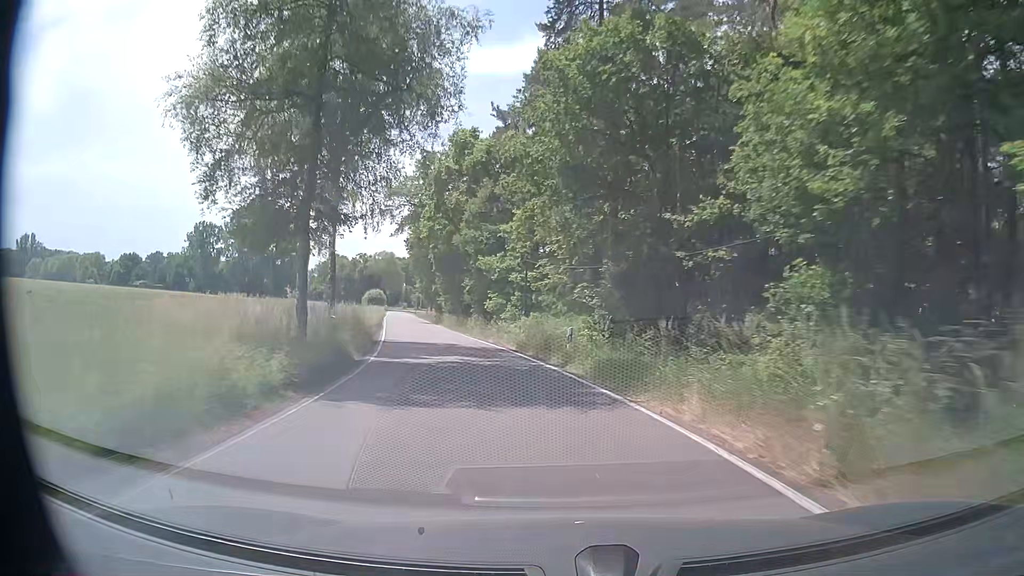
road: secondary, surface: asphalt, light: Day
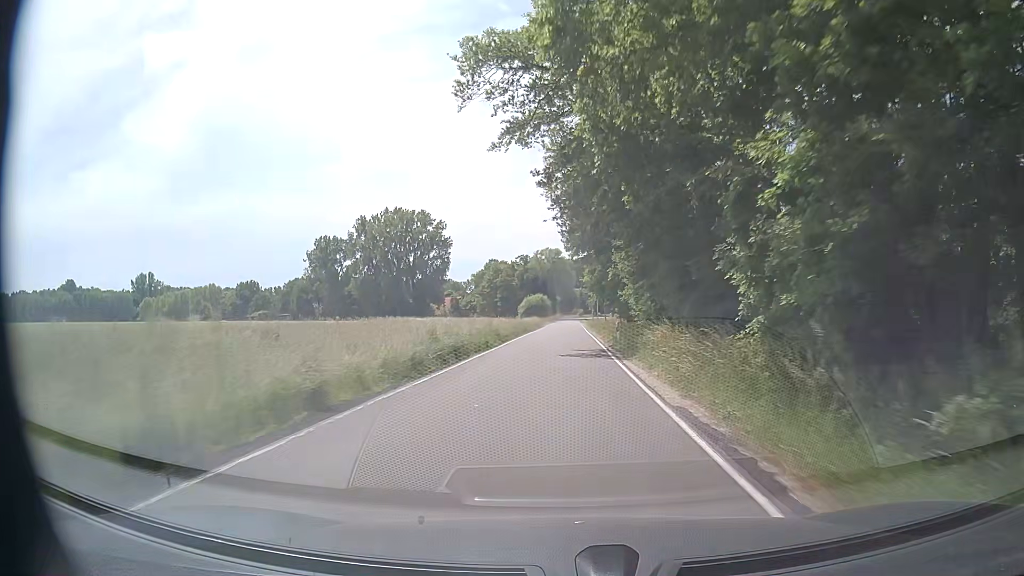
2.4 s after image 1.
(-7.7, +43.4) m; -16°
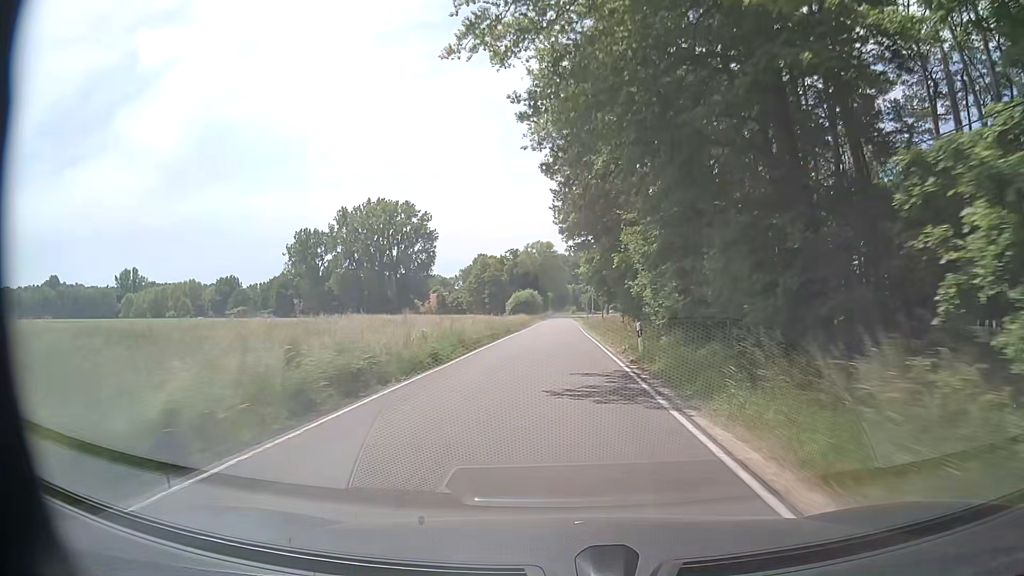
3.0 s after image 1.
(0.0, +11.6) m; +1°
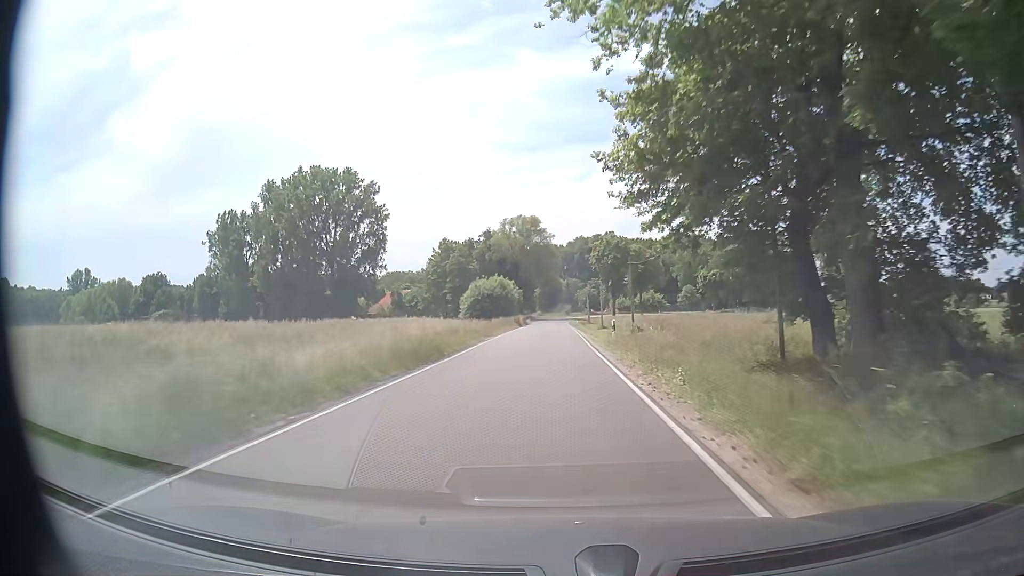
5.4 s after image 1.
(+0.6, +48.4) m; +1°
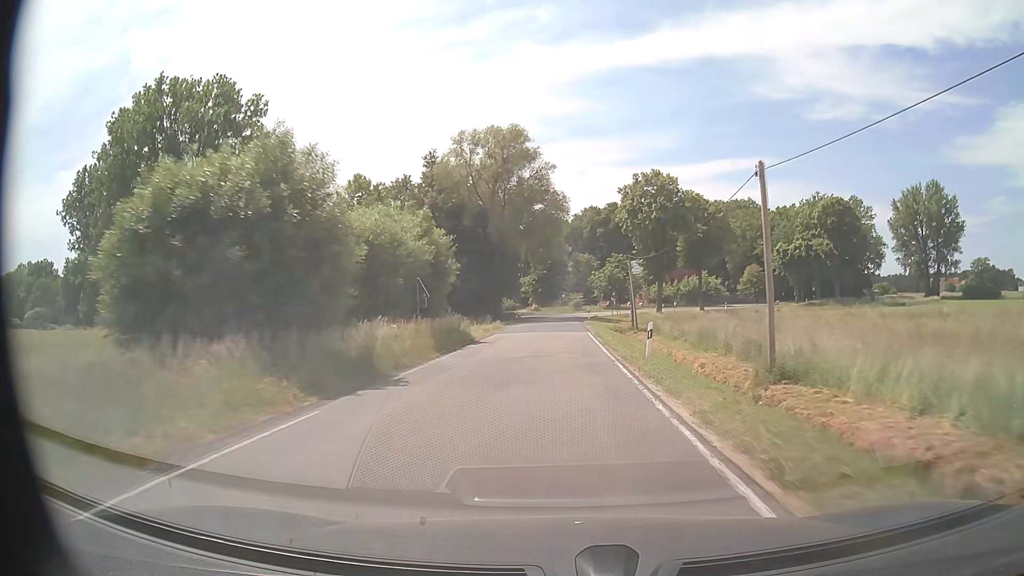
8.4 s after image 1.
(-0.2, +60.9) m; 0°
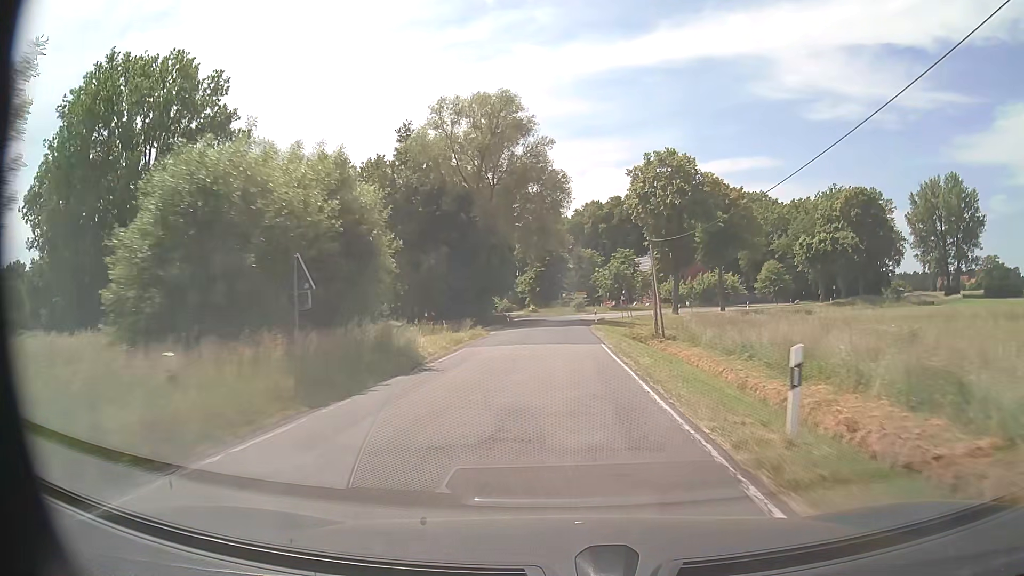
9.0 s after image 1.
(0.0, +11.6) m; 0°
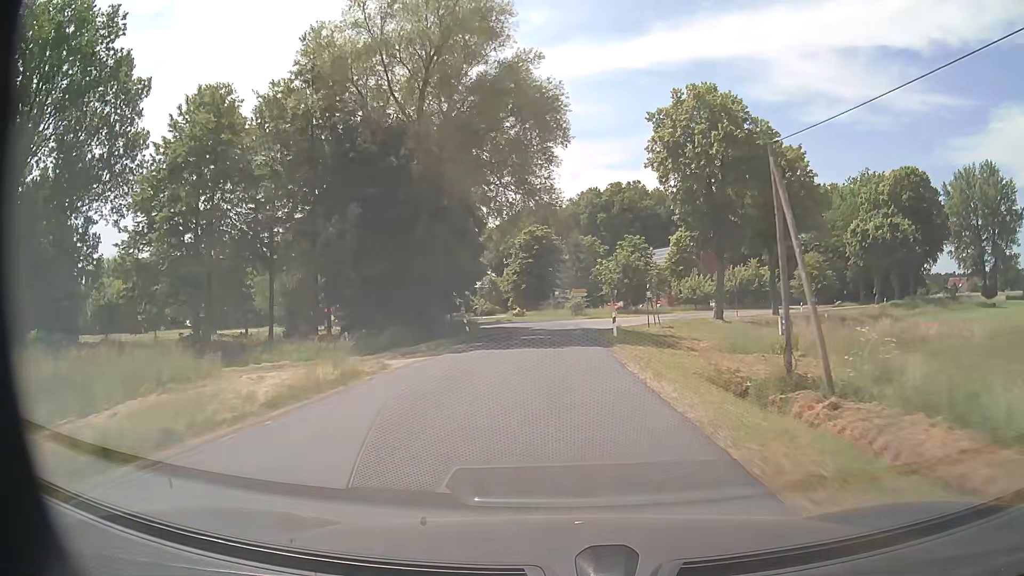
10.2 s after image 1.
(+0.1, +22.2) m; +1°
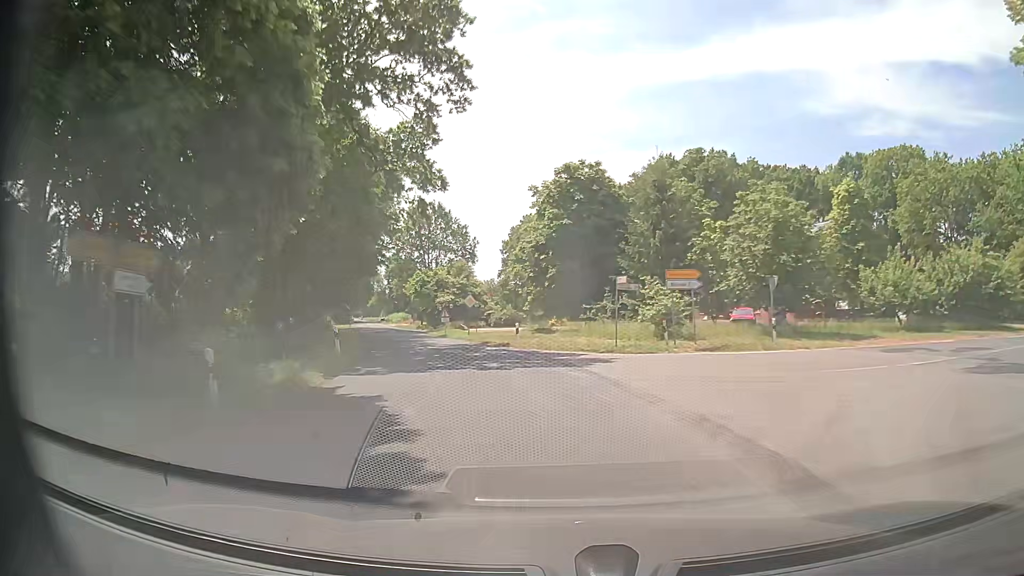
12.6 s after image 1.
(-0.3, +41.0) m; -4°
(-1, +10) (-2, +20) (-4, +30) (-7, +39) (-10, +49) (-13, +58) (-17, +68) (-20, +77) (-23, +87) (-26, +96) m
